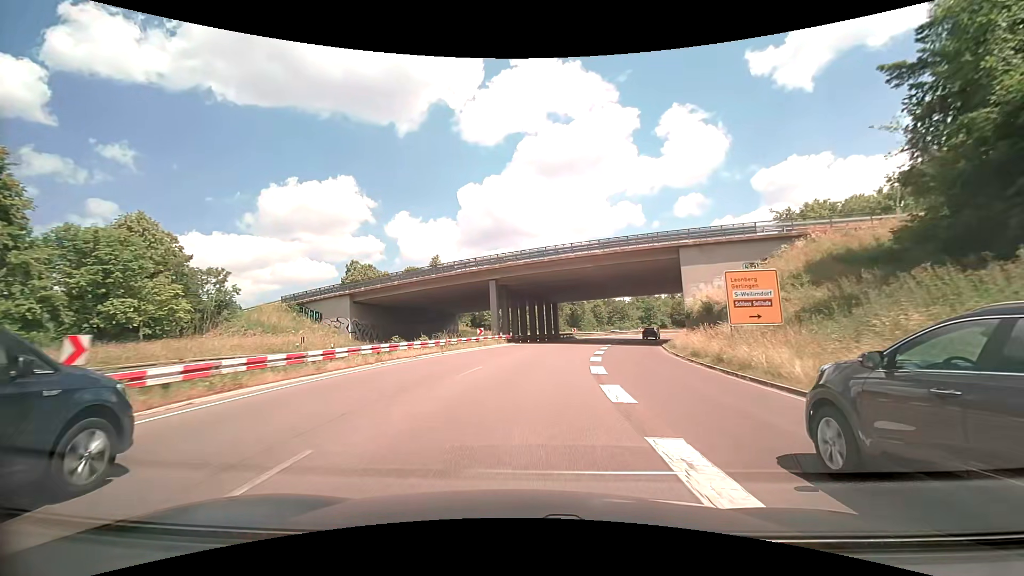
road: trunk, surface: asphalt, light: Day
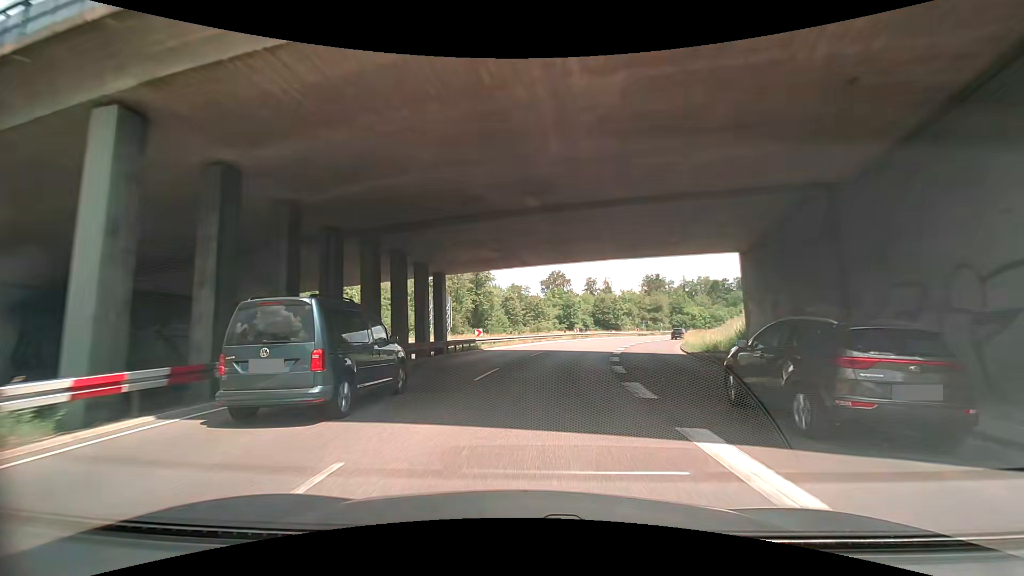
(+2.9, +36.0) m; +10°
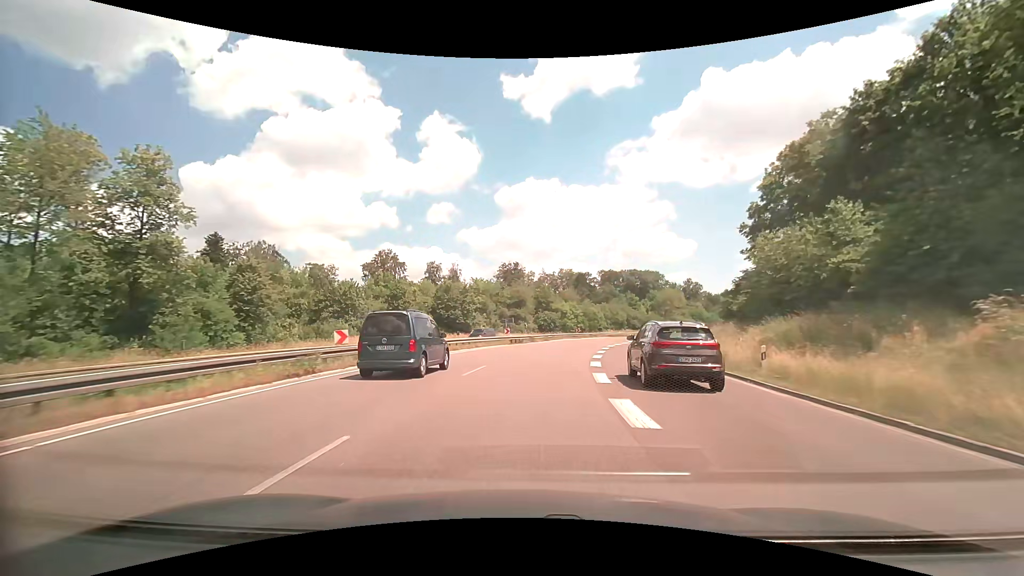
(+6.2, +45.5) m; +18°
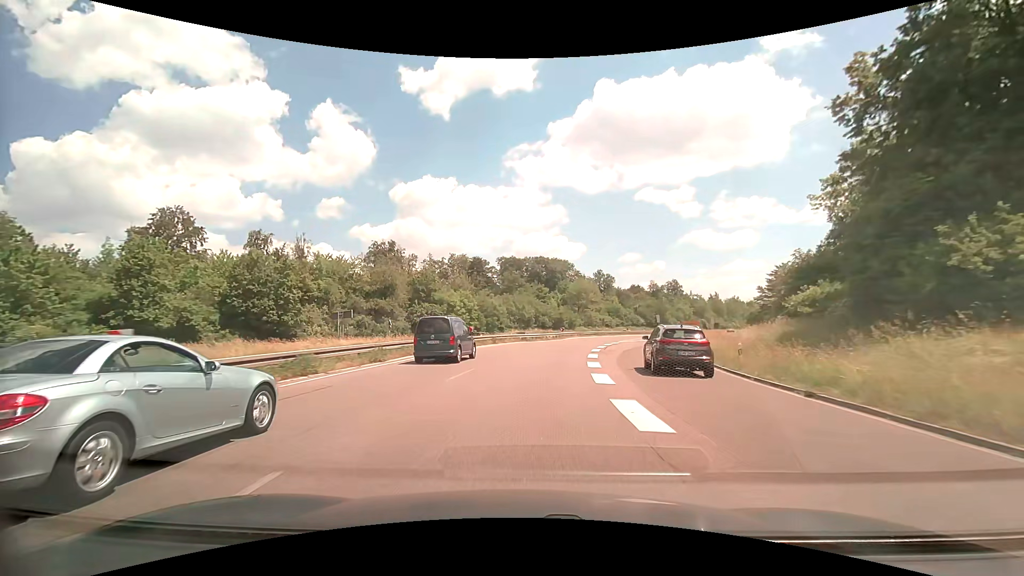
(+3.6, +36.9) m; +12°
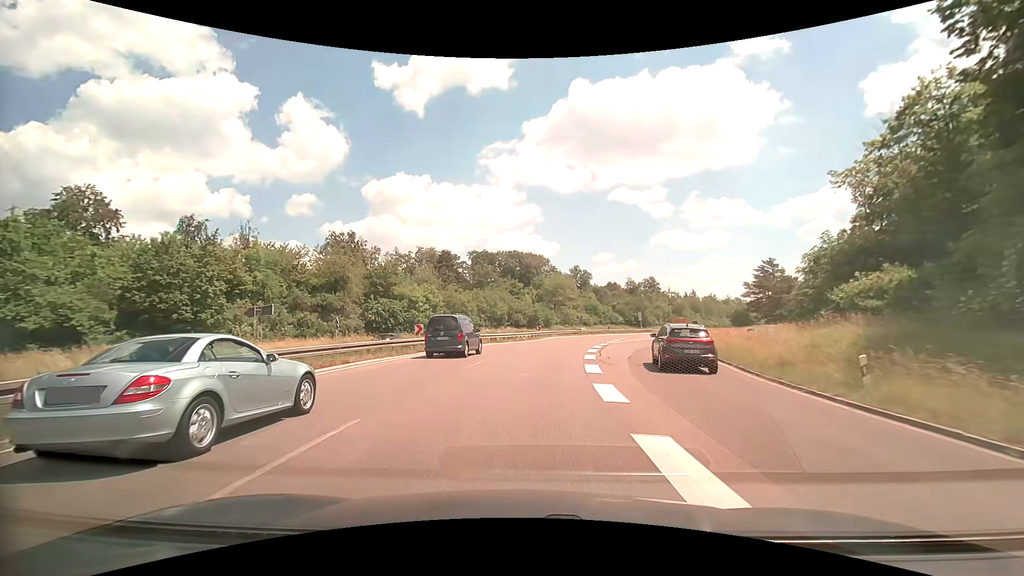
(+0.2, +9.3) m; +3°
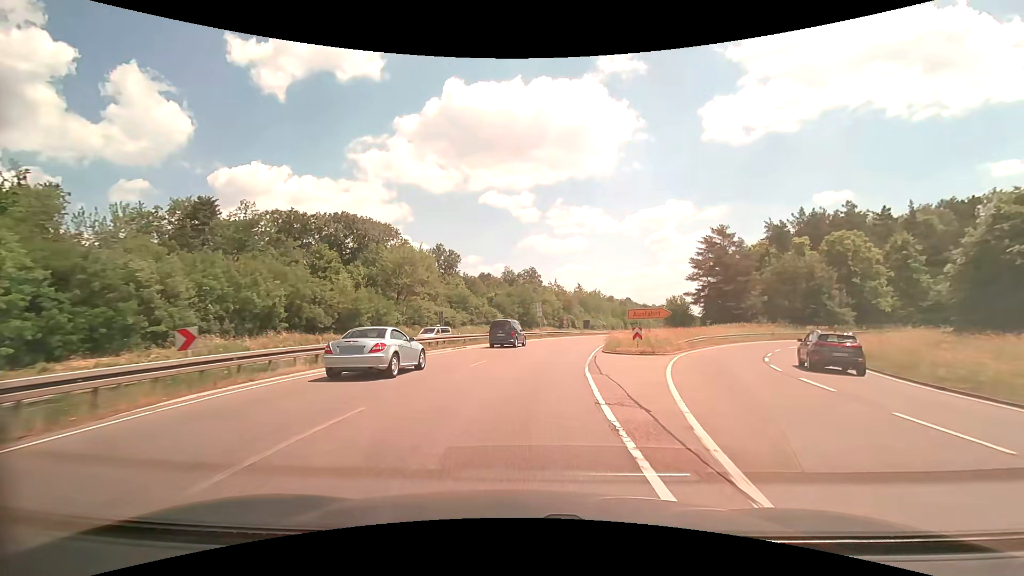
(+5.9, +46.1) m; +15°
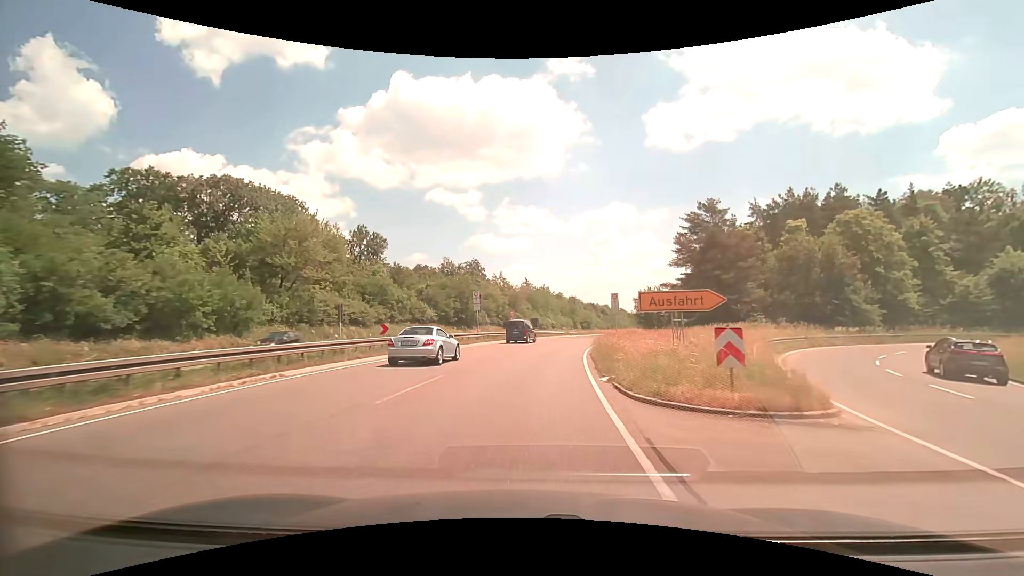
(+1.1, +18.3) m; +6°
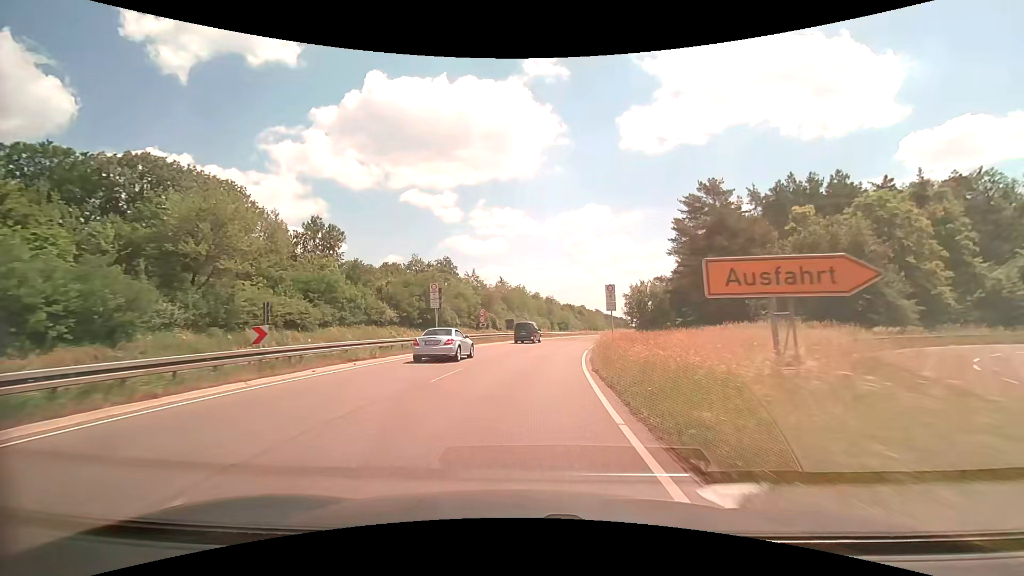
(+0.2, +9.1) m; +3°
(0, +10) (+1, +20) (+2, +30) (+4, +40) (+6, +50) (+8, +59) (+10, +69) (+12, +79) (+15, +89) (+17, +98) m
